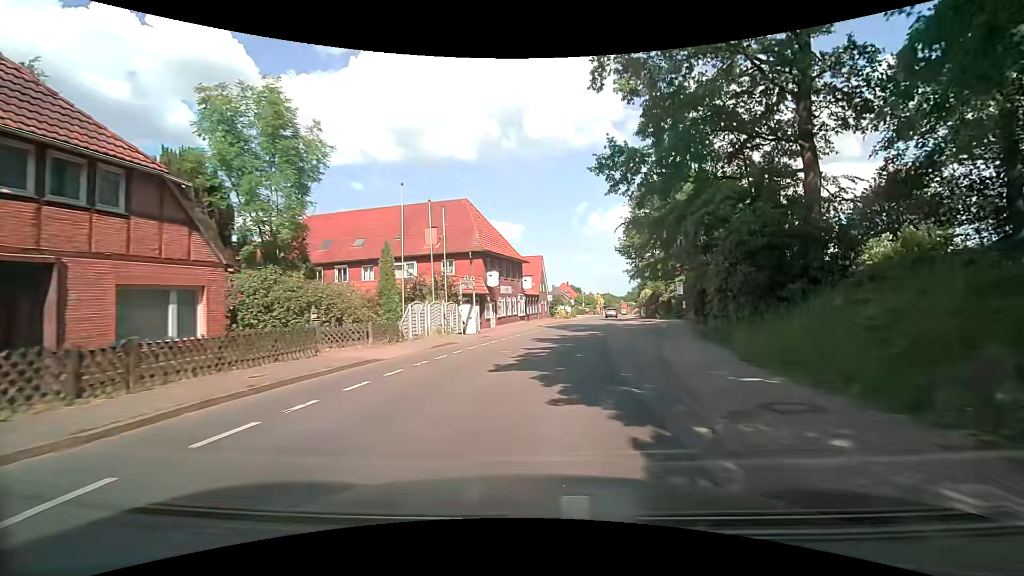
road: tertiary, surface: asphalt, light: Day
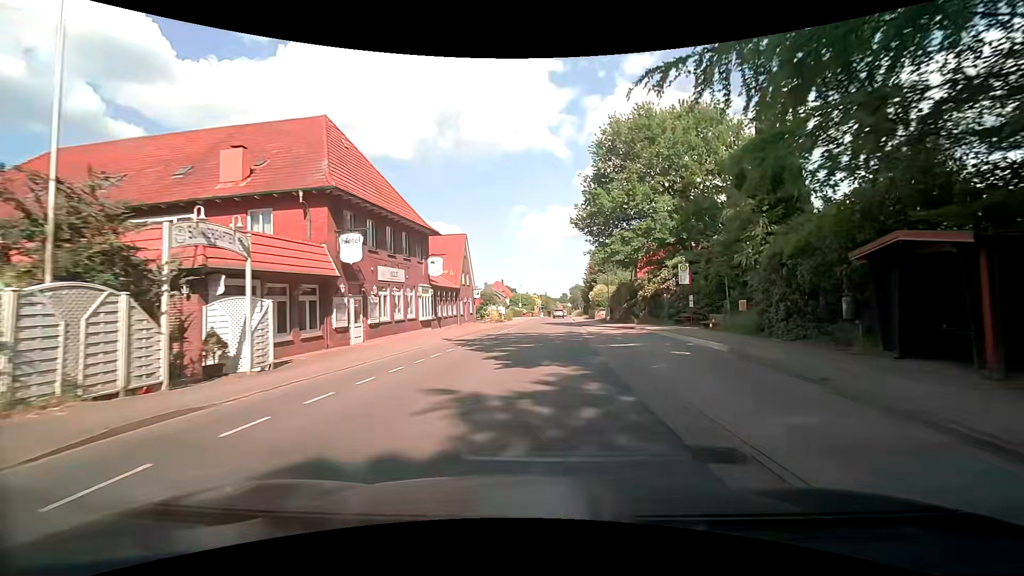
(+1.5, +20.1) m; +8°
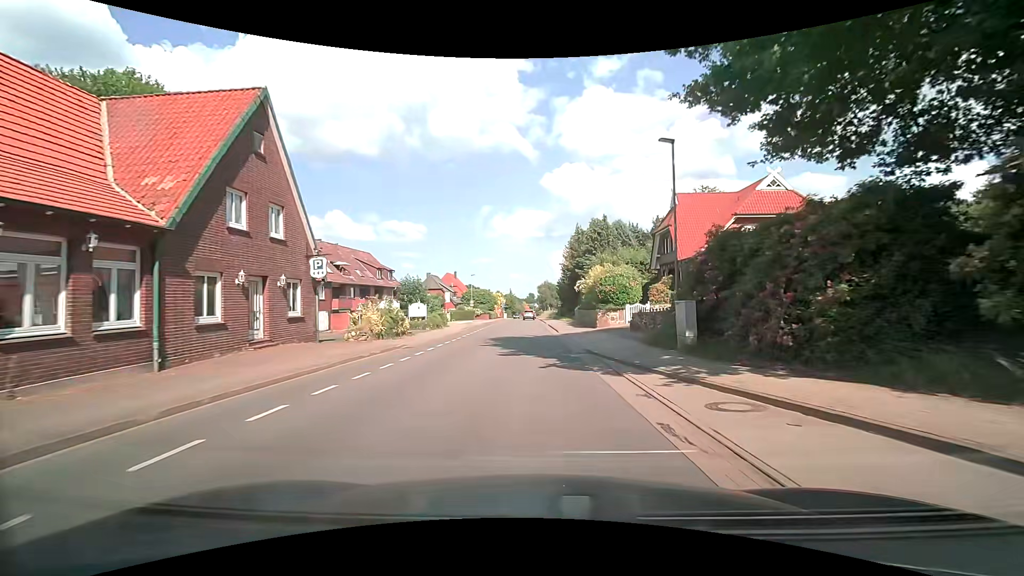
(+1.3, +31.7) m; +4°
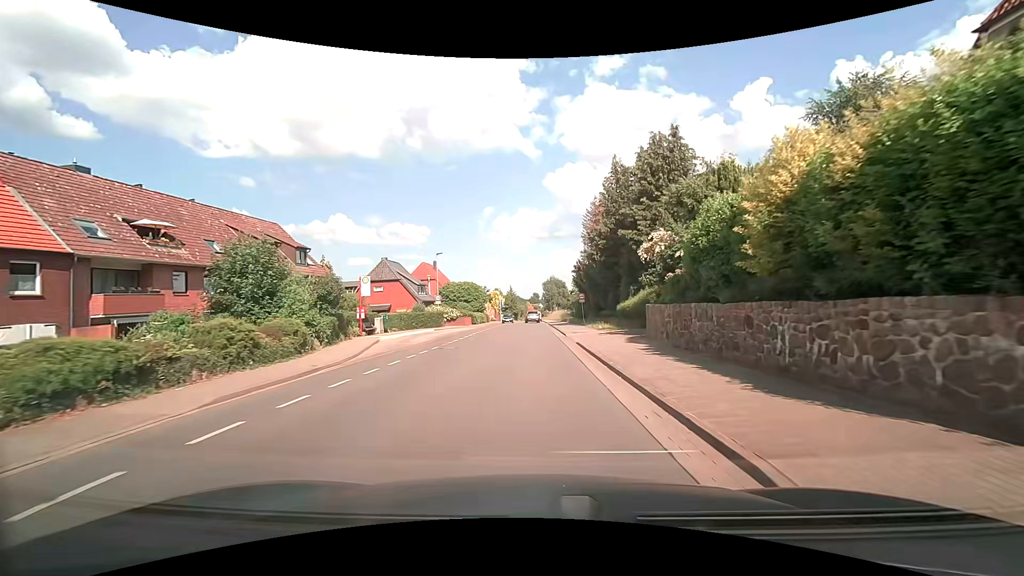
(0.0, +29.8) m; 0°
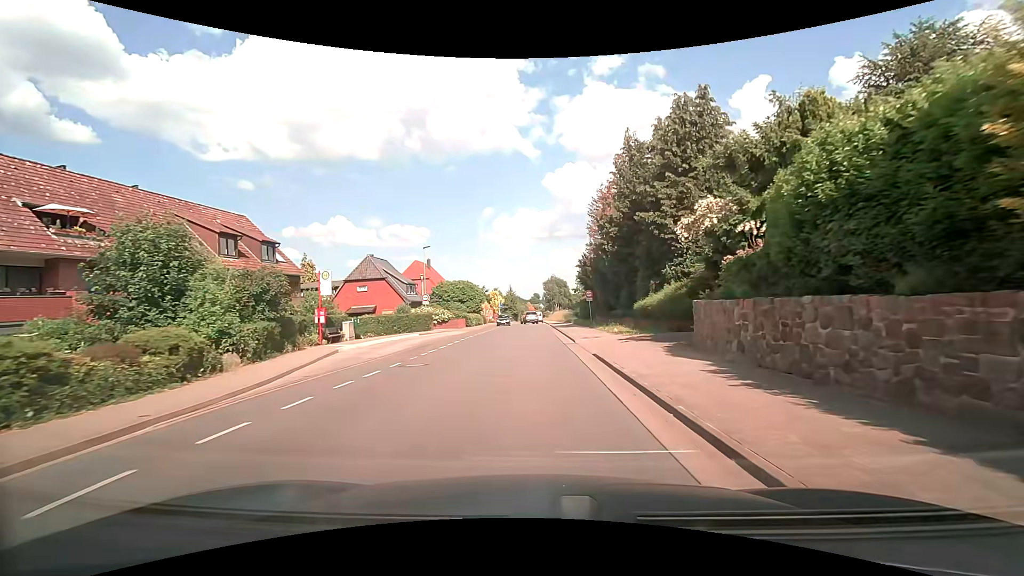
(0.0, +5.7) m; 0°
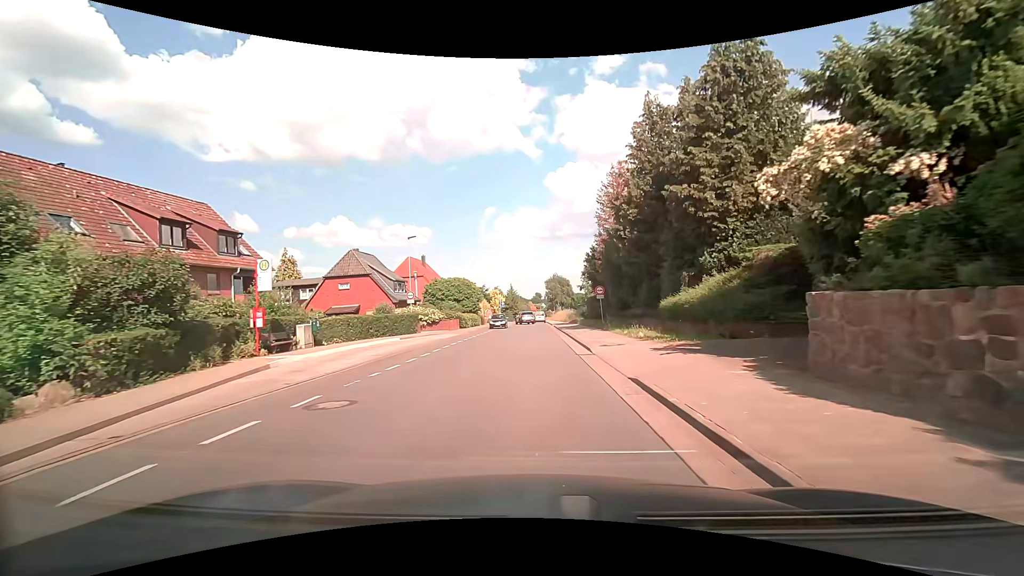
(0.0, +5.6) m; -1°
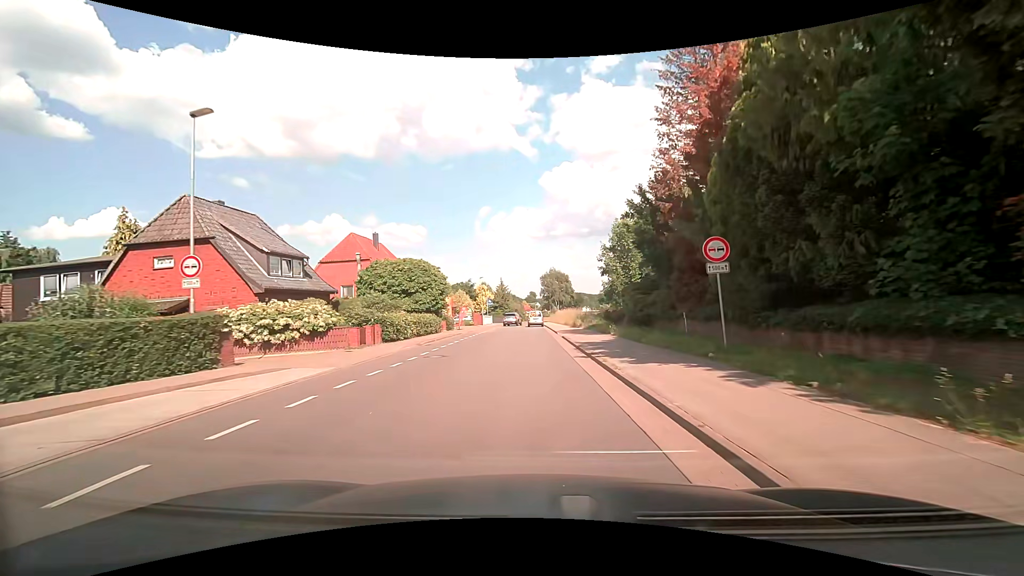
(+0.2, +22.7) m; +1°
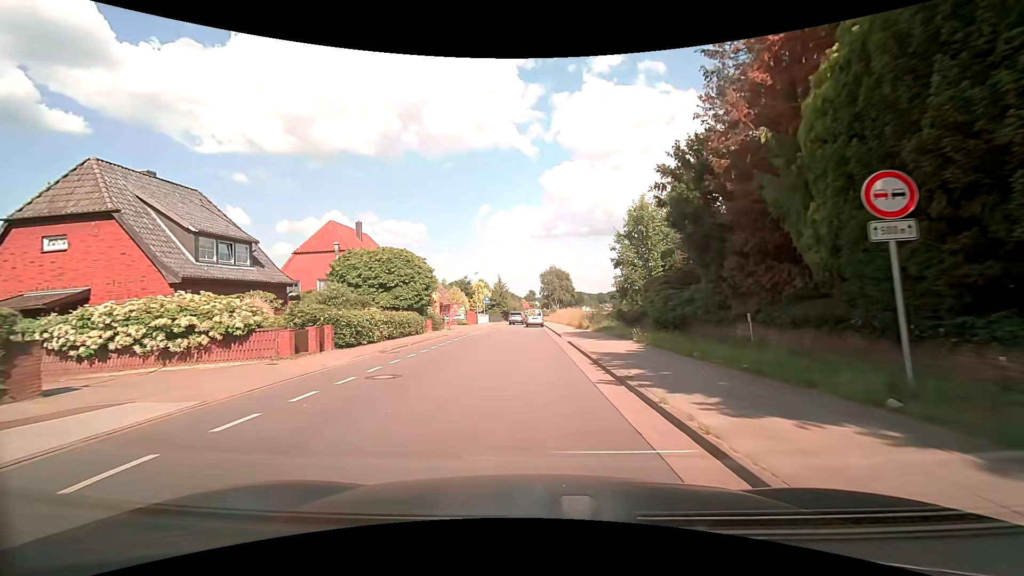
(0.0, +5.7) m; 0°
(0, +10) (0, +20) (-2, +30) (-3, +40) (-4, +50) (-3, +60) (-2, +70) (-1, +80) (-1, +90) (0, +100) m
